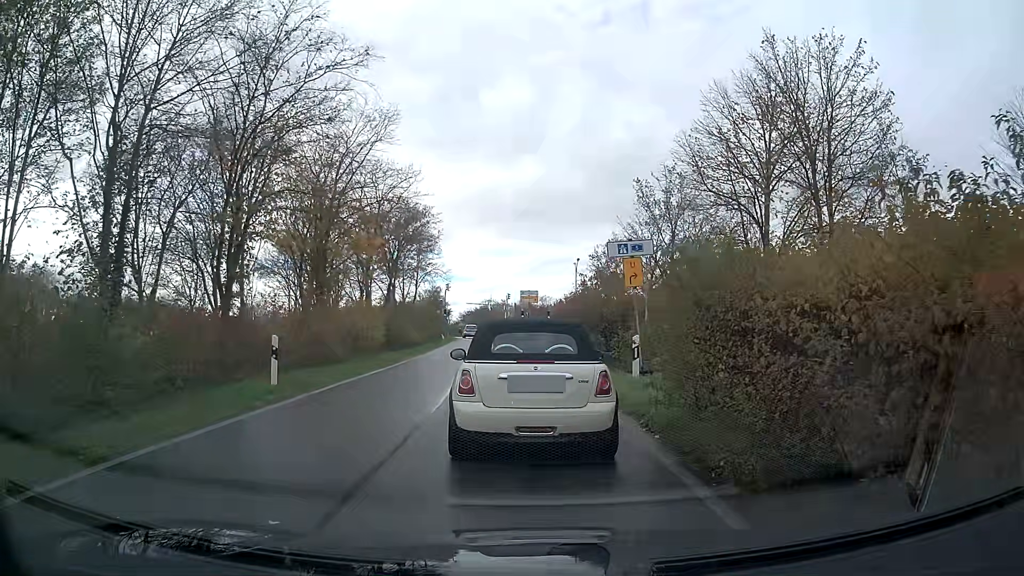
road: trunk_link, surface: asphalt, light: Day
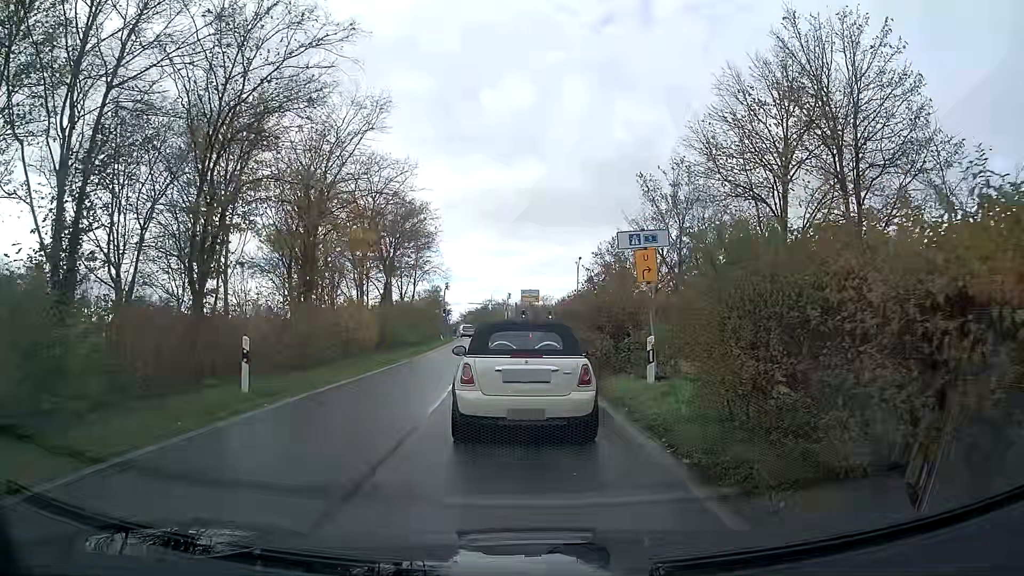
(0.0, +1.6) m; -1°
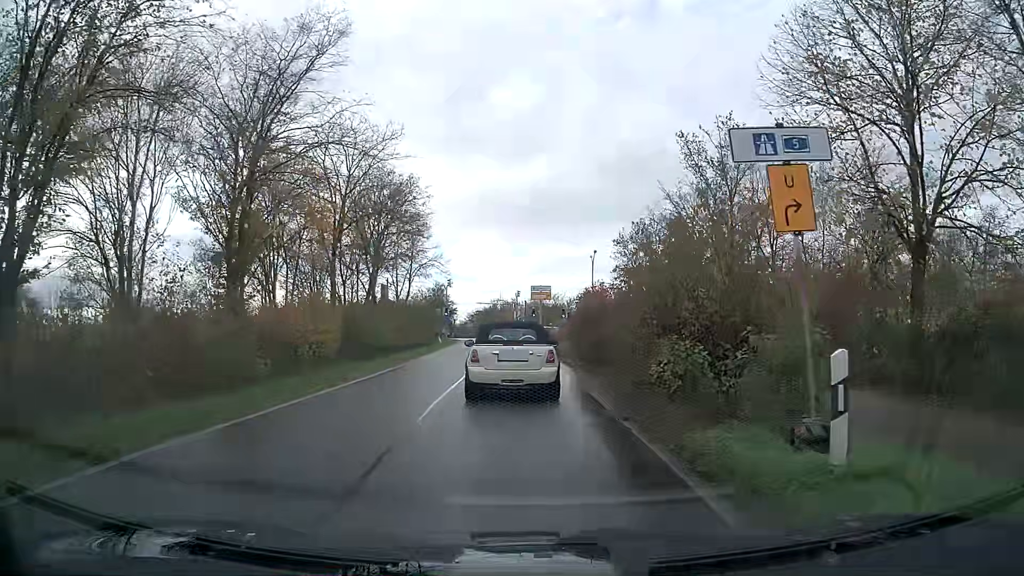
(0.0, +7.1) m; -1°
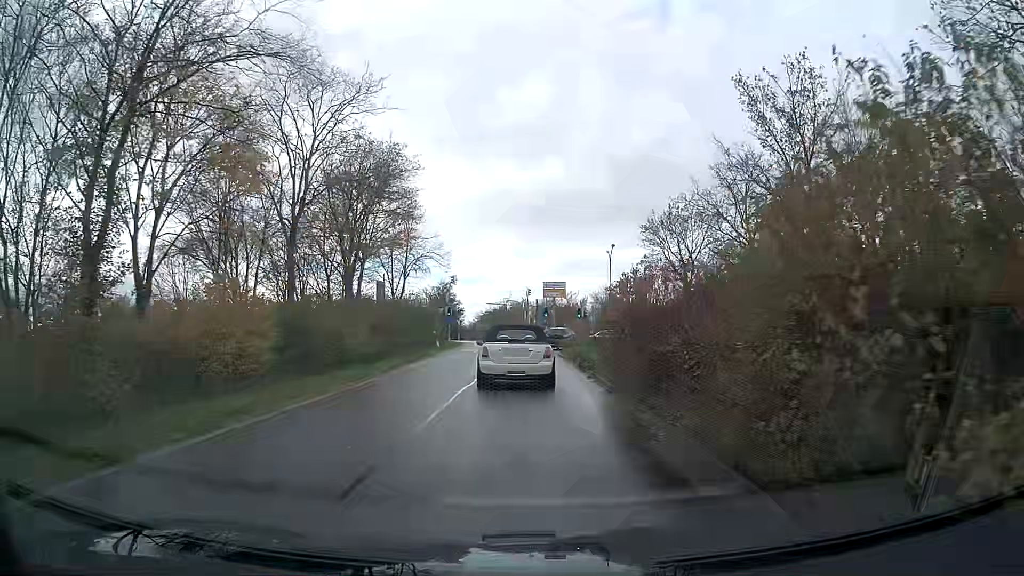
(0.0, +6.6) m; -1°
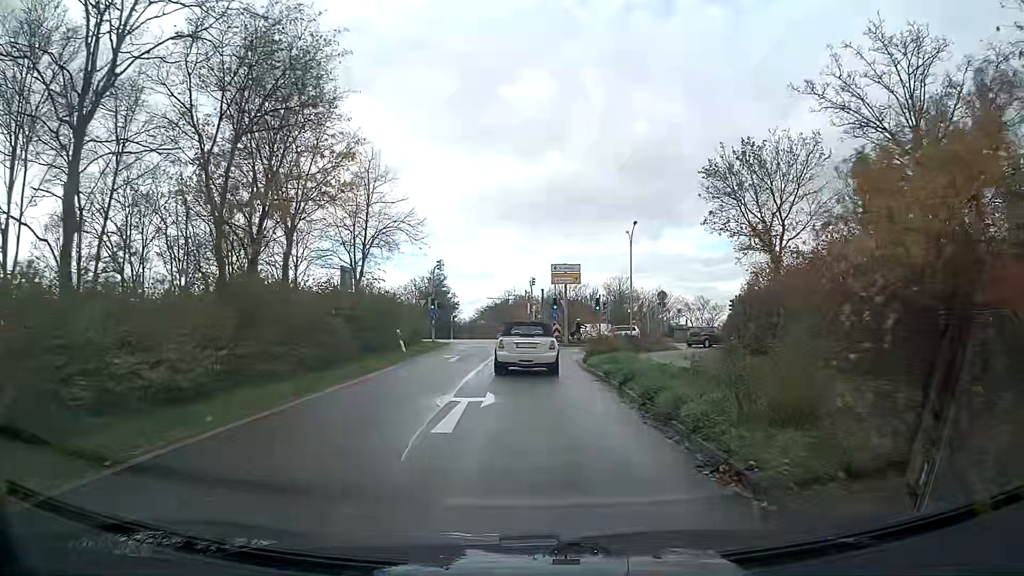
(0.0, +12.4) m; 0°
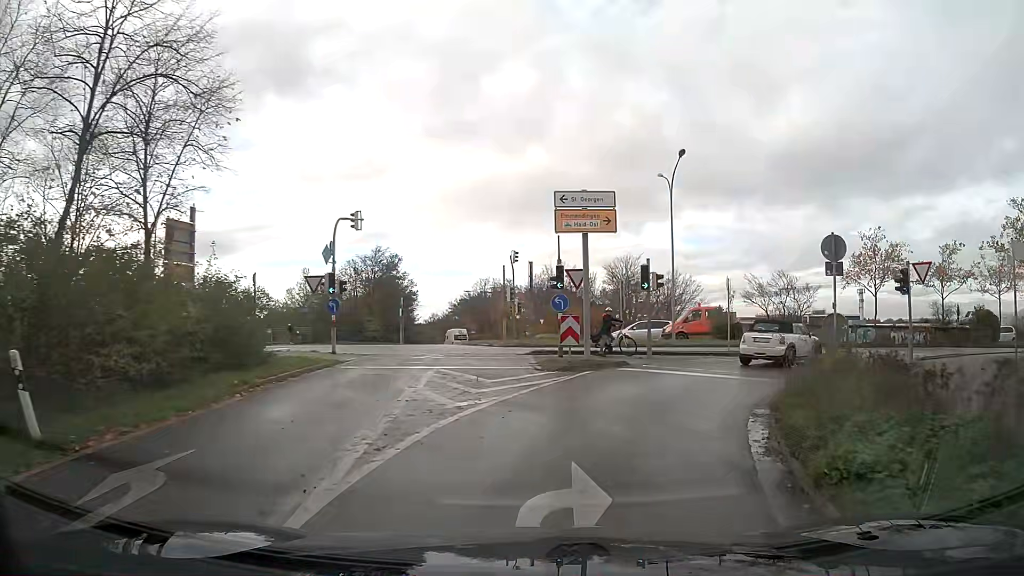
(+0.2, +21.9) m; +4°
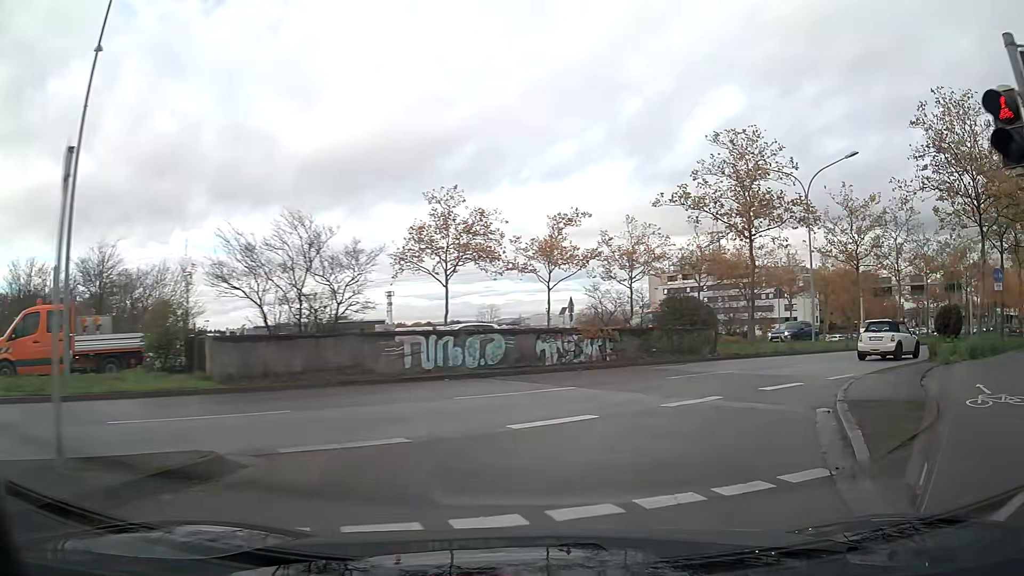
(+7.1, +19.0) m; +43°
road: primary_link
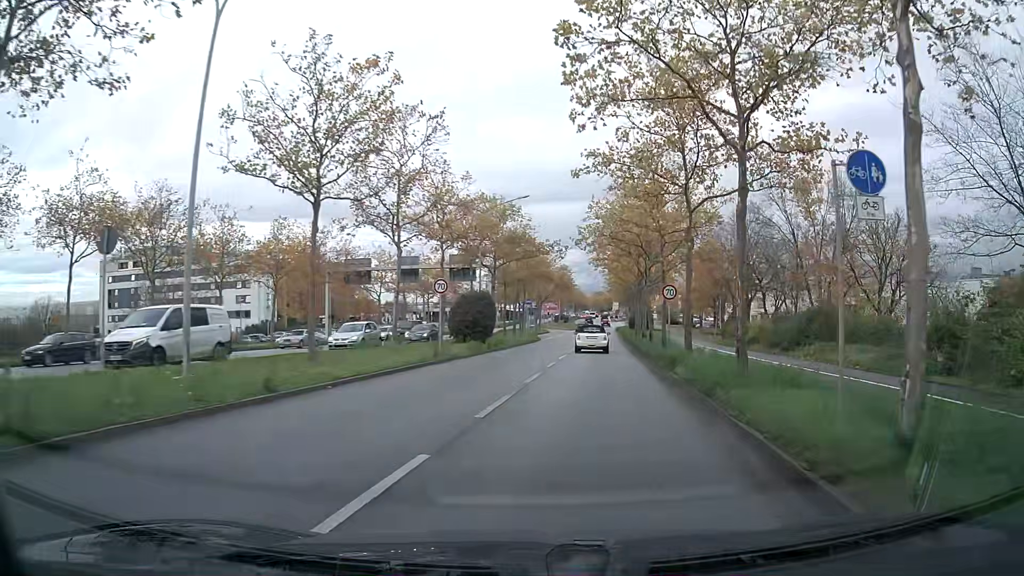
(+9.2, +20.2) m; +42°
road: primary
(0, +10) (+1, +20) (+2, +30) (+3, +40) (+3, +50) (+4, +60) (+5, +70) (+6, +80) (+6, +90) (+7, +100) m
